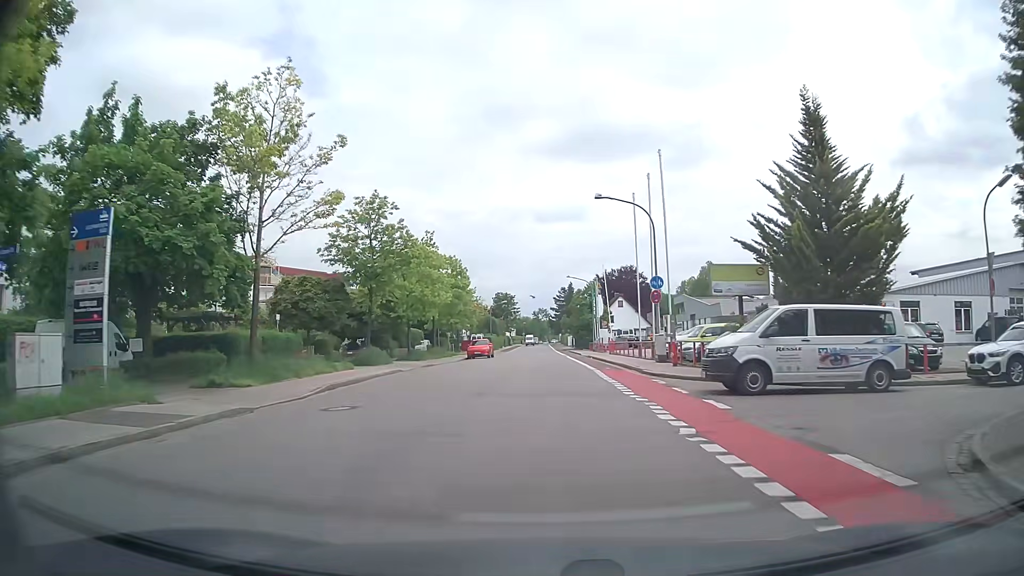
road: tertiary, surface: asphalt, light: Day
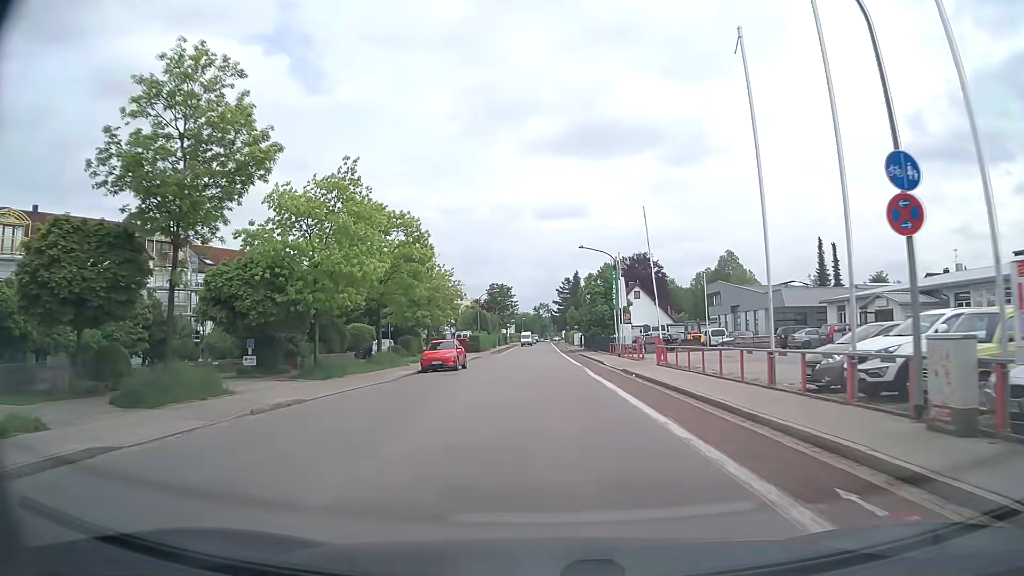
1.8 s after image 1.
(-0.2, +20.9) m; 0°
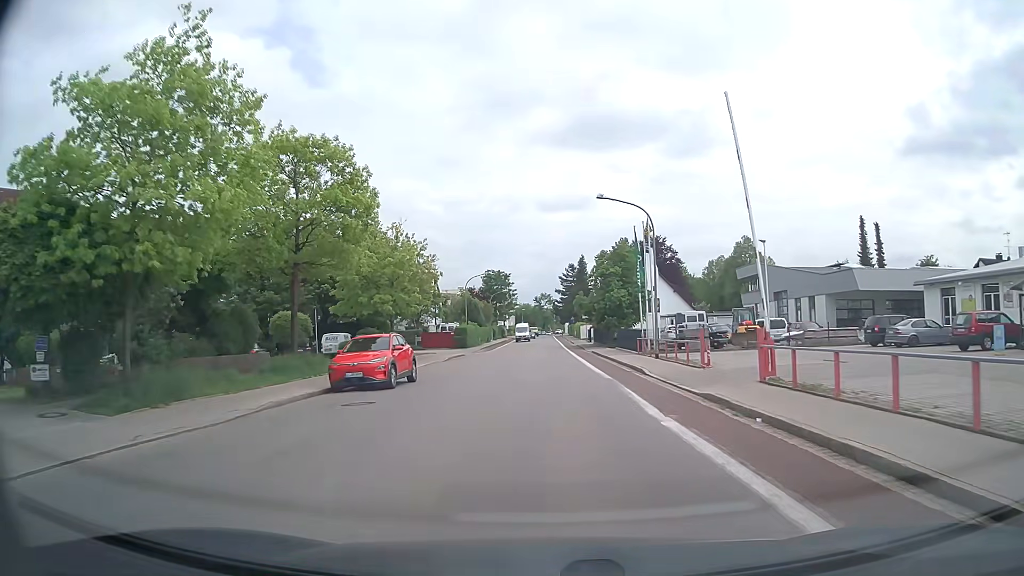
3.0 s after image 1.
(0.0, +14.5) m; -1°
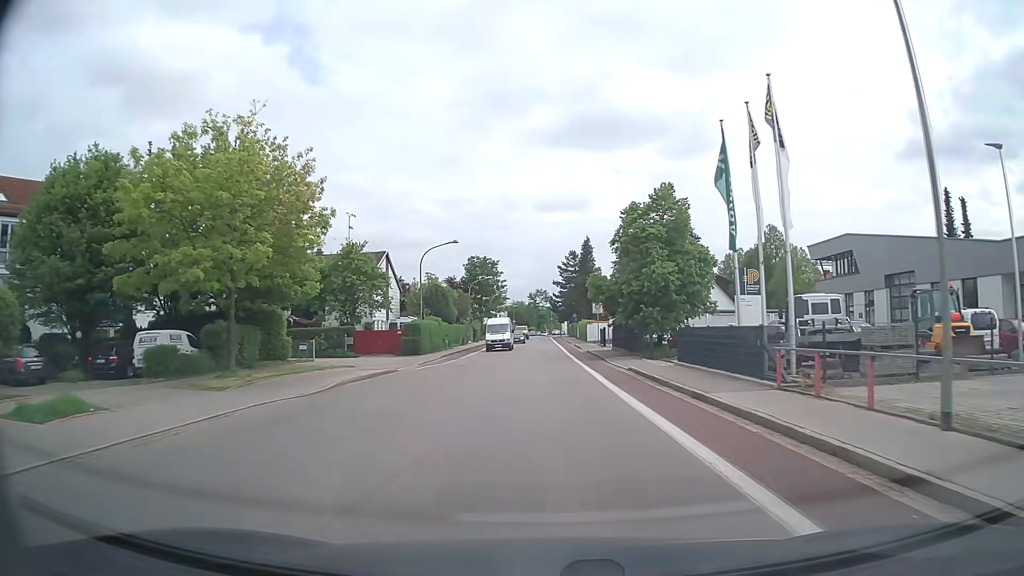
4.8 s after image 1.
(+0.2, +22.8) m; +1°
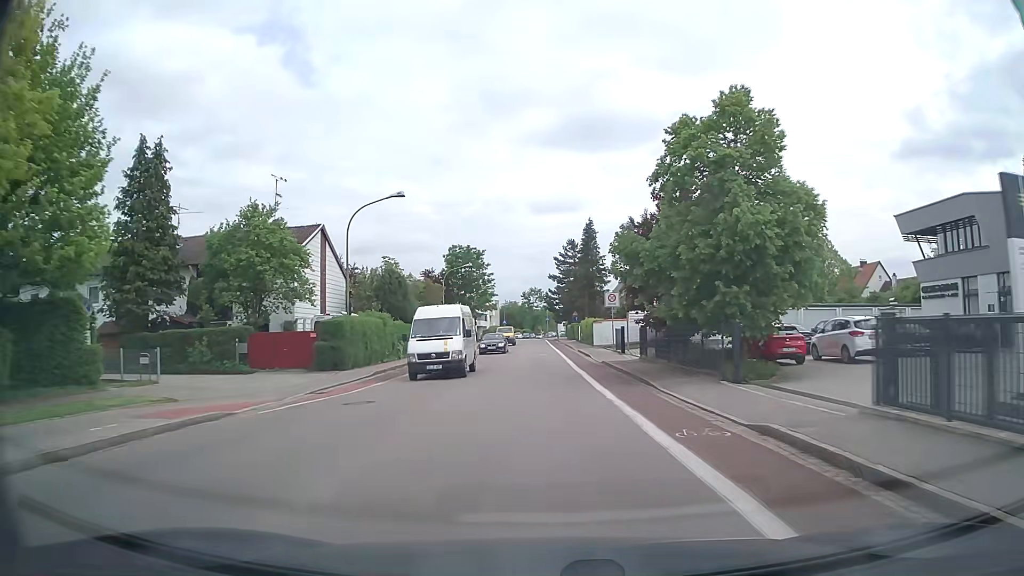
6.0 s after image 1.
(+0.1, +15.8) m; +1°
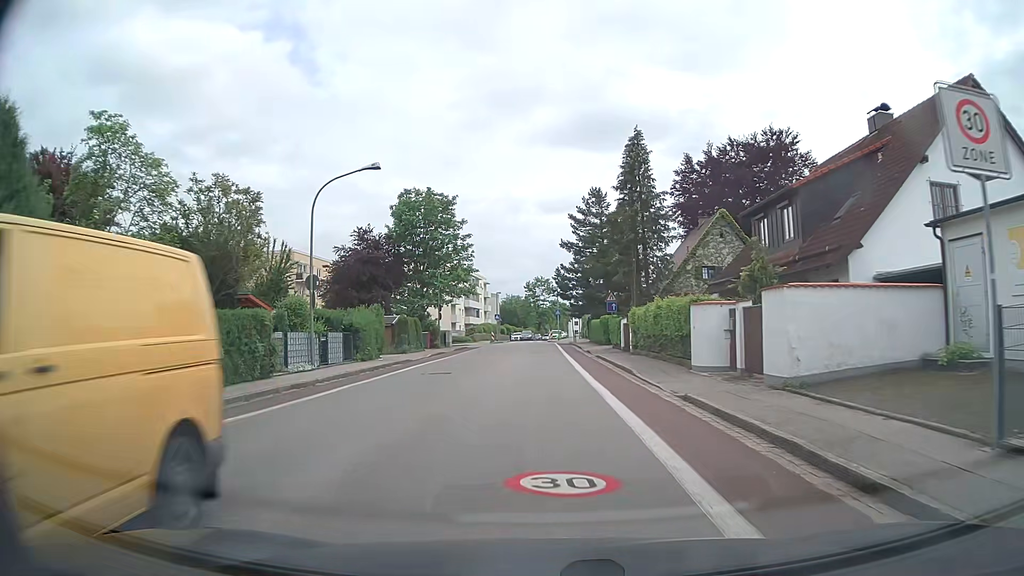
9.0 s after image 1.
(-0.2, +34.6) m; -1°
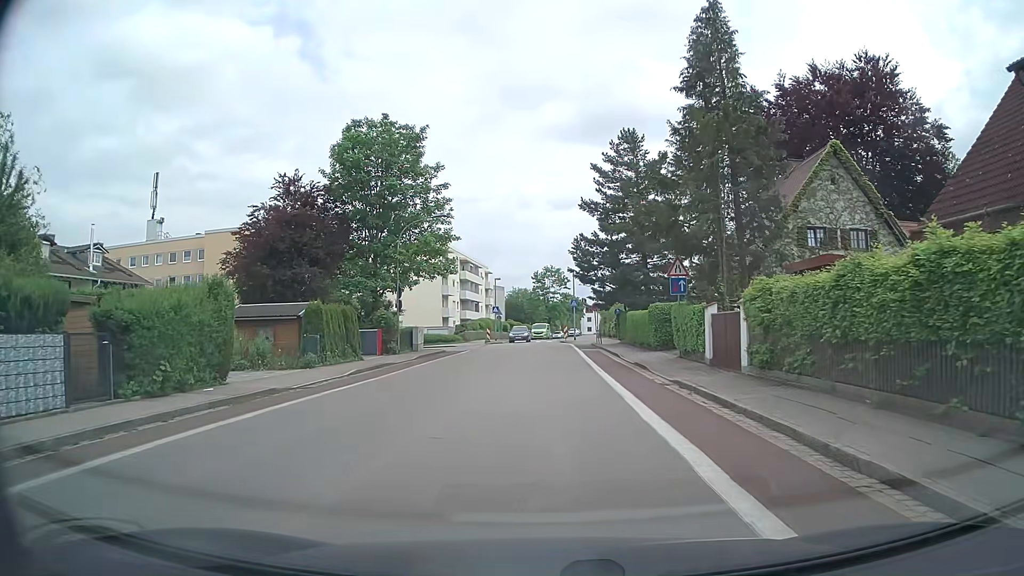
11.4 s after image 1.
(-0.1, +17.9) m; -1°
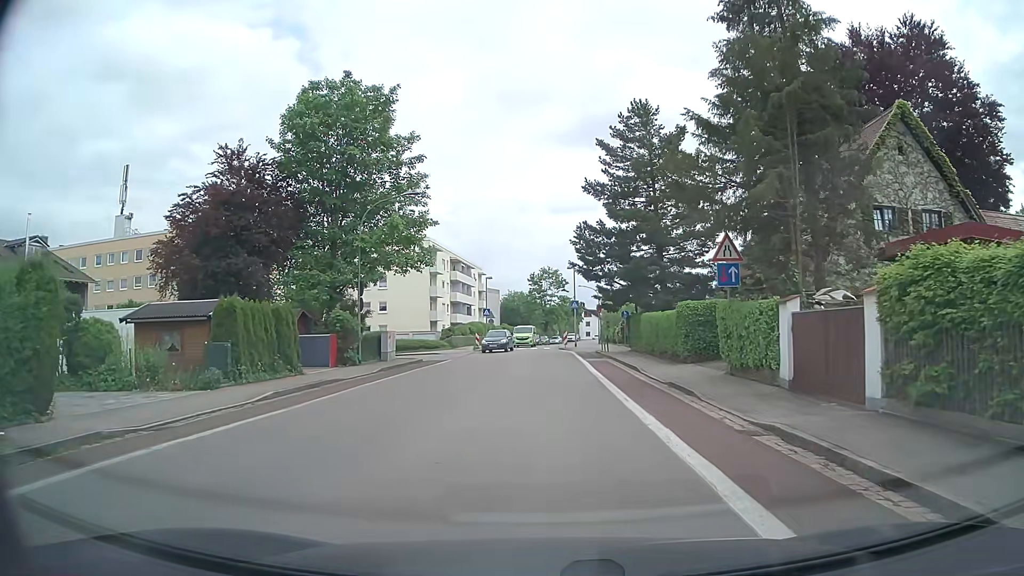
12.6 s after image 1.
(0.0, +6.9) m; +1°
(0, +10) (0, +20) (0, +30) (-1, +40) (-1, +50) (-1, +60) (-1, +70) (0, +80) (+1, +90) (+3, +100) m
